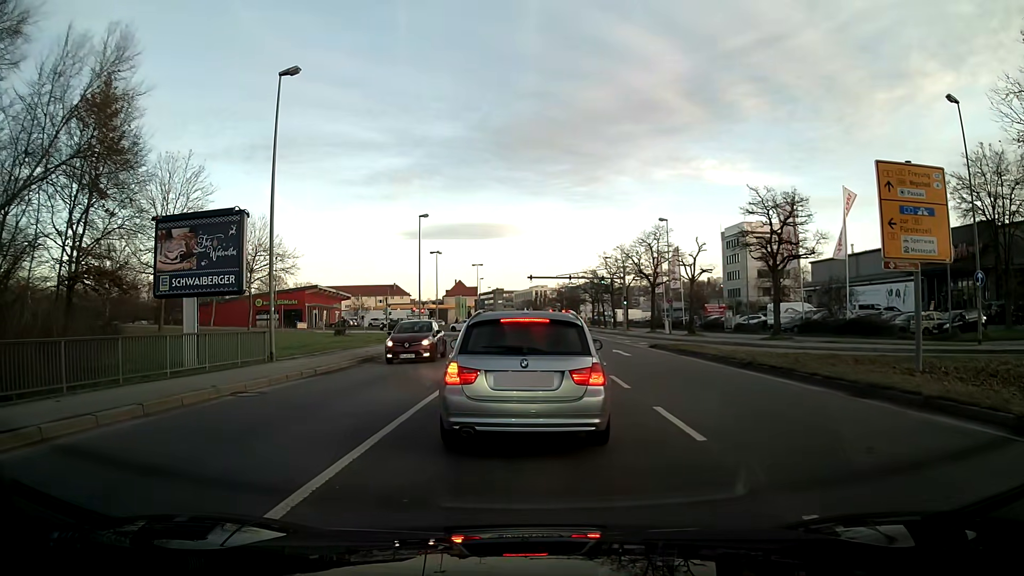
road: primary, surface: asphalt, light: Day
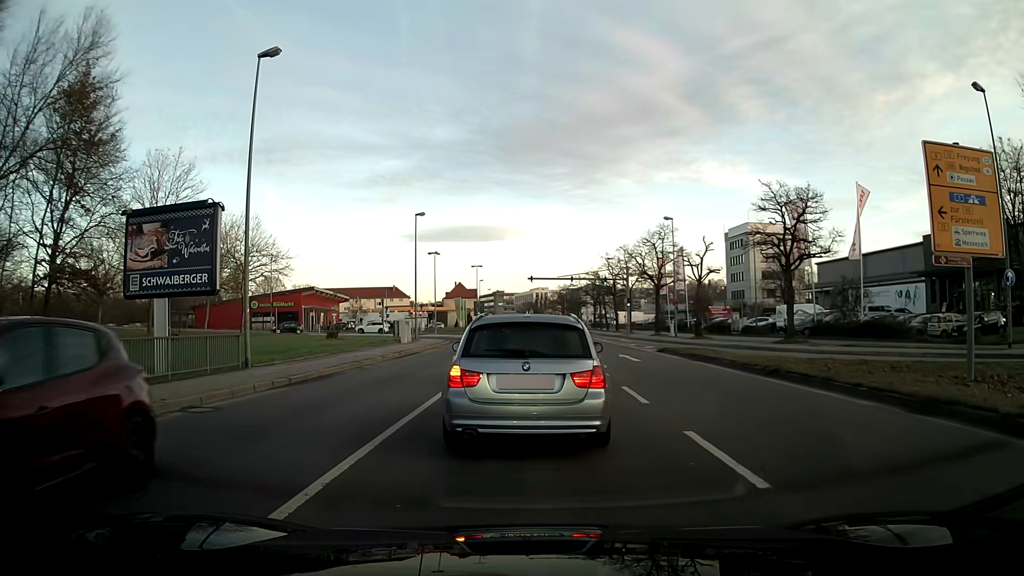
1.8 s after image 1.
(0.0, +2.1) m; 0°
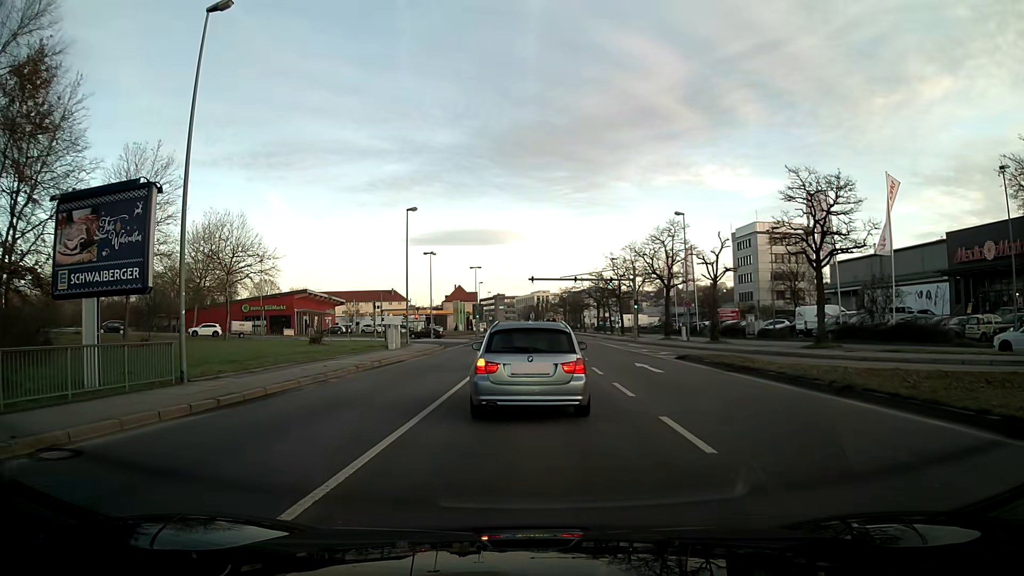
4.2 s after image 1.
(0.0, +4.4) m; -1°
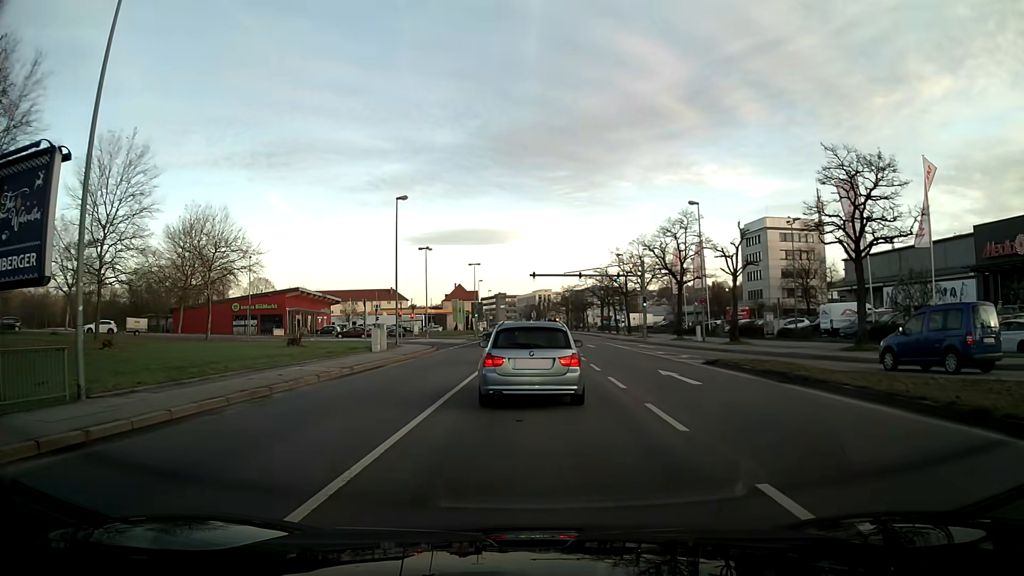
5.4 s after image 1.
(0.0, +4.7) m; 0°
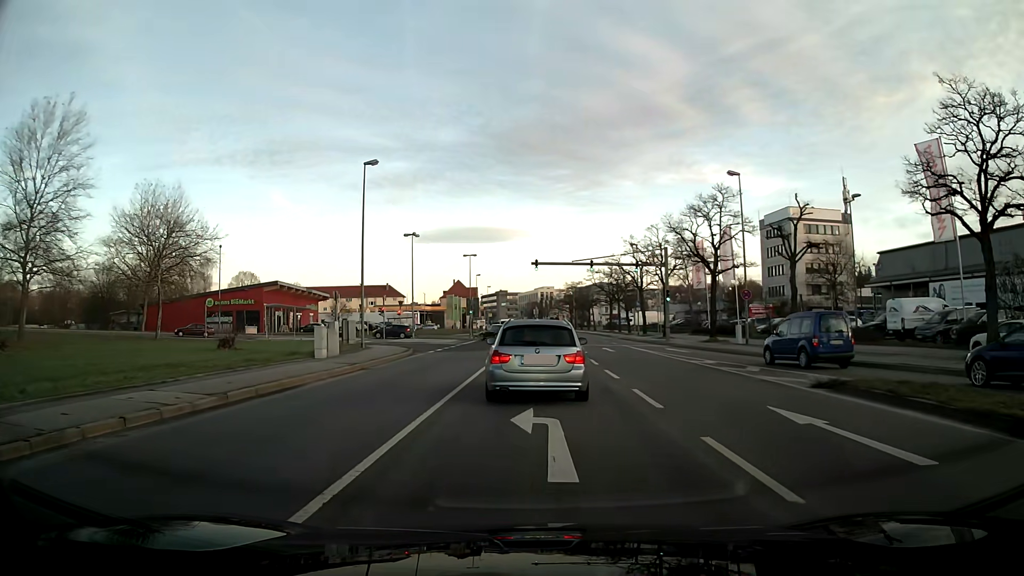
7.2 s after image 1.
(0.0, +9.9) m; 0°
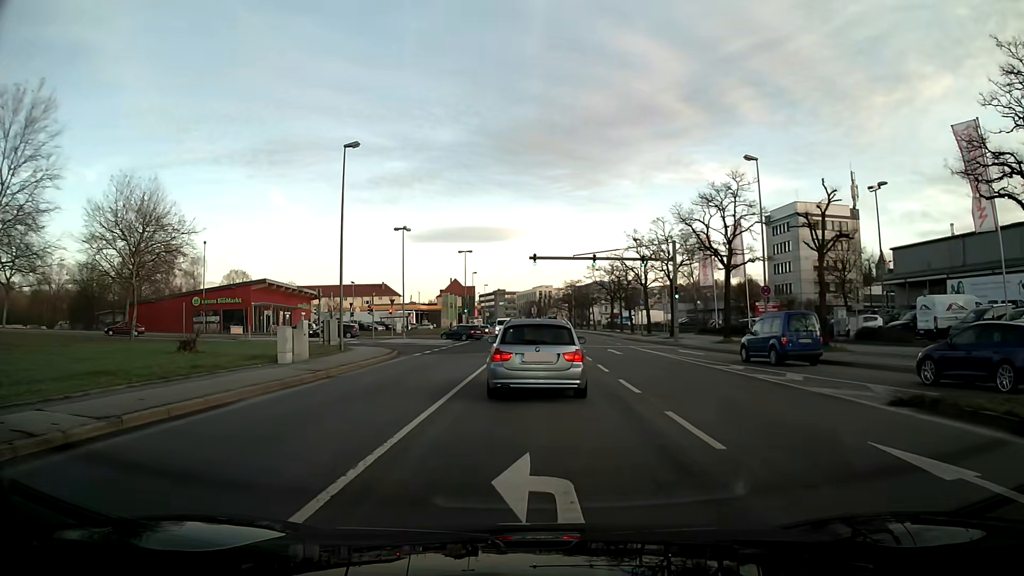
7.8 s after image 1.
(0.0, +3.8) m; 0°
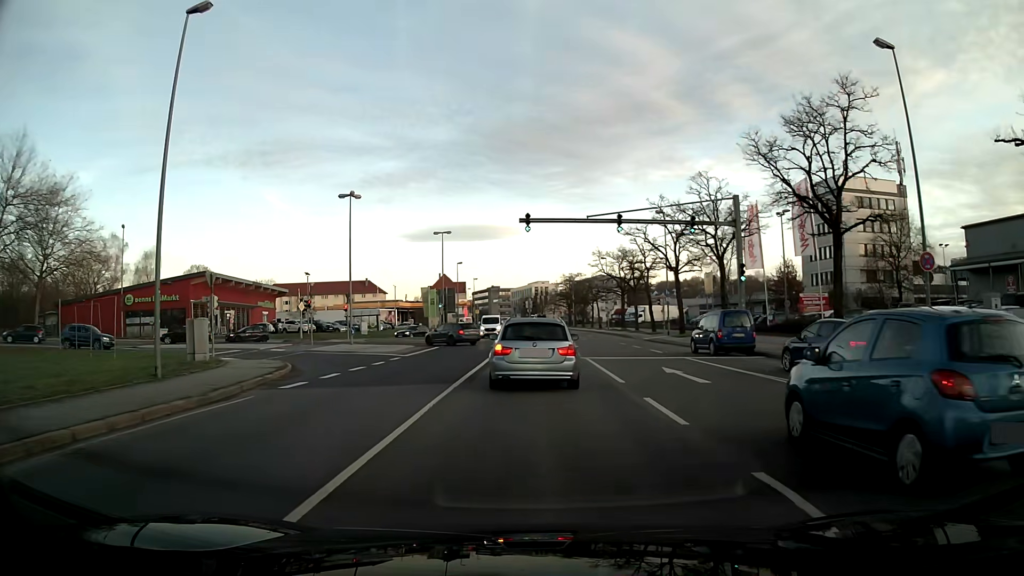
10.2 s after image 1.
(+0.1, +16.5) m; 0°
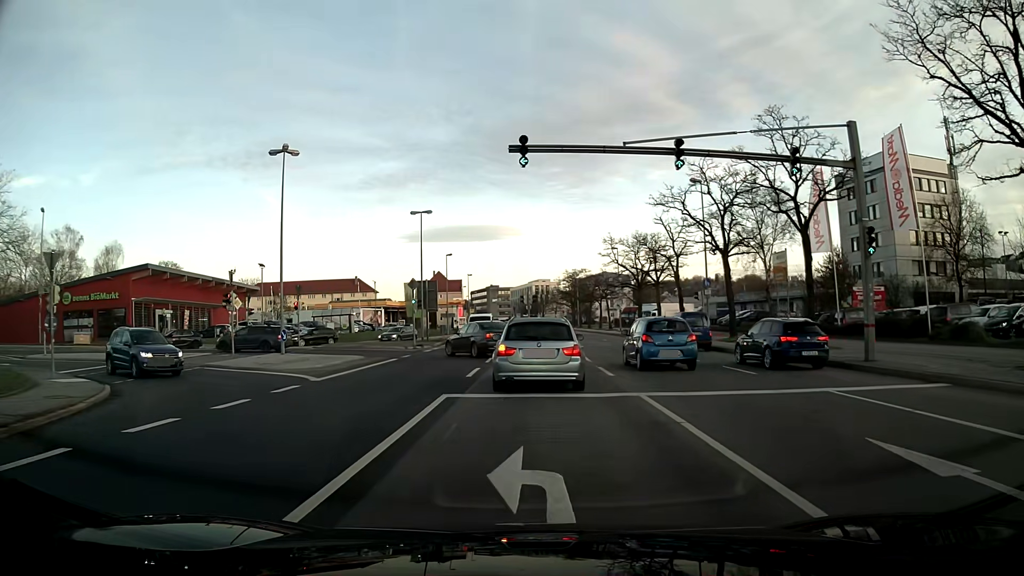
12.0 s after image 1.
(0.0, +12.7) m; 0°
(0, +10) (0, +20) (-4, +29) (-12, +35) (-22, +35) (-32, +33) (-40, +28) (-49, +23) (-56, +16) (-63, +9) m
